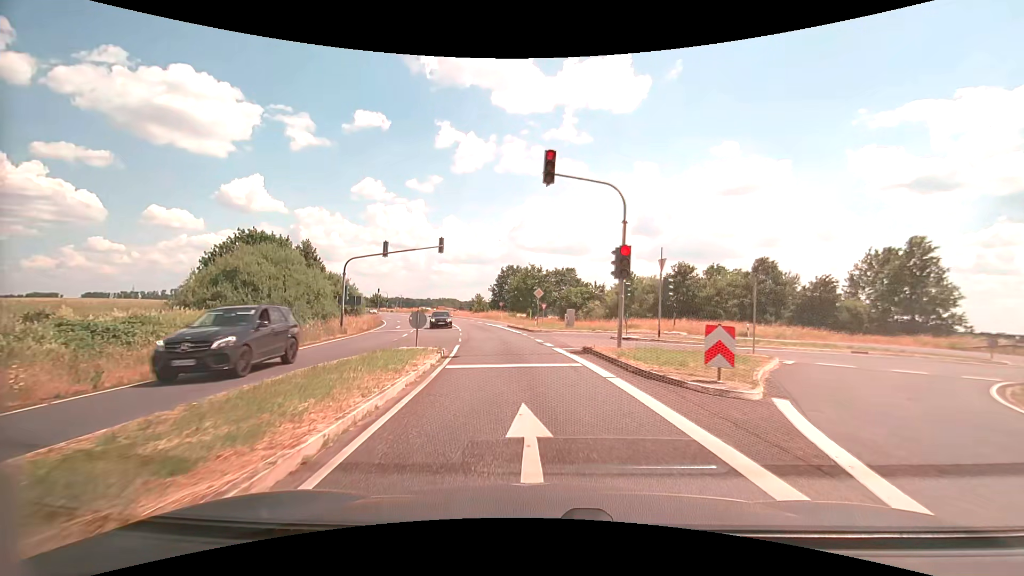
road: secondary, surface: asphalt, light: Day
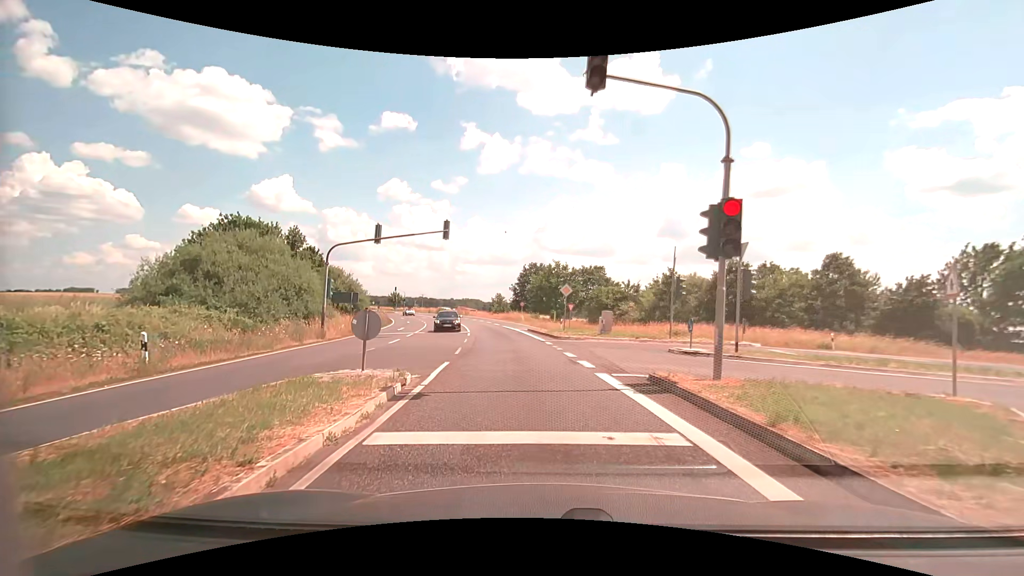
(-0.2, +6.6) m; -3°
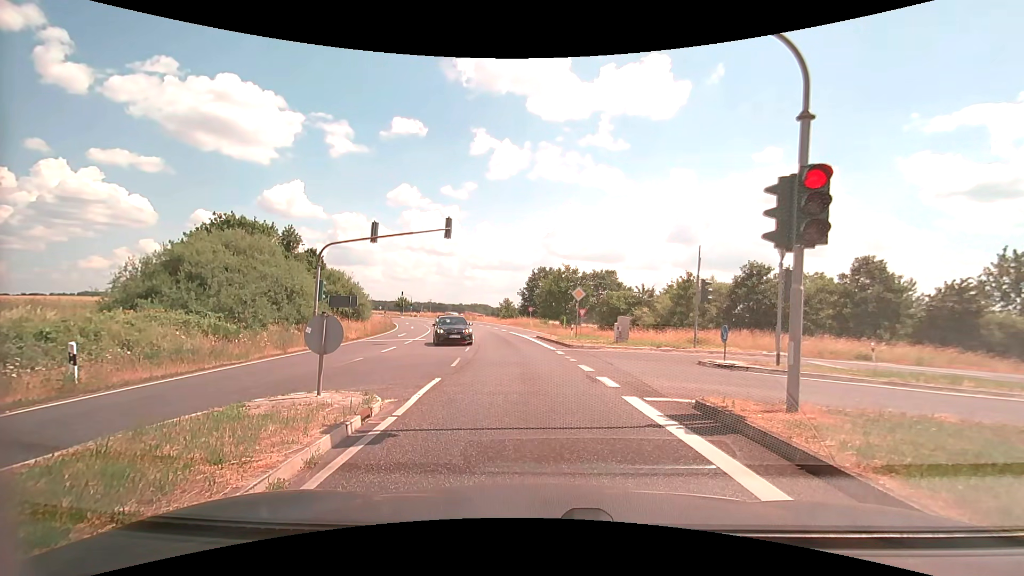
(0.0, +2.1) m; 0°
(0, +10) (-1, +20) (-2, +30) (-4, +40) (-6, +50) (-8, +59) (-10, +69) (-13, +79) (-17, +88) (-20, +97) m
